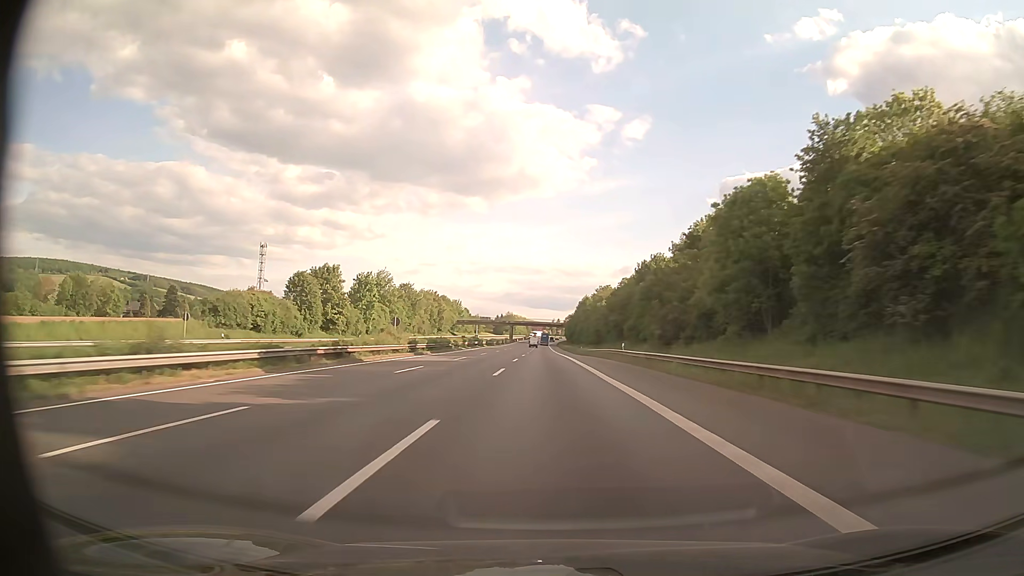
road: motorway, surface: asphalt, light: Day
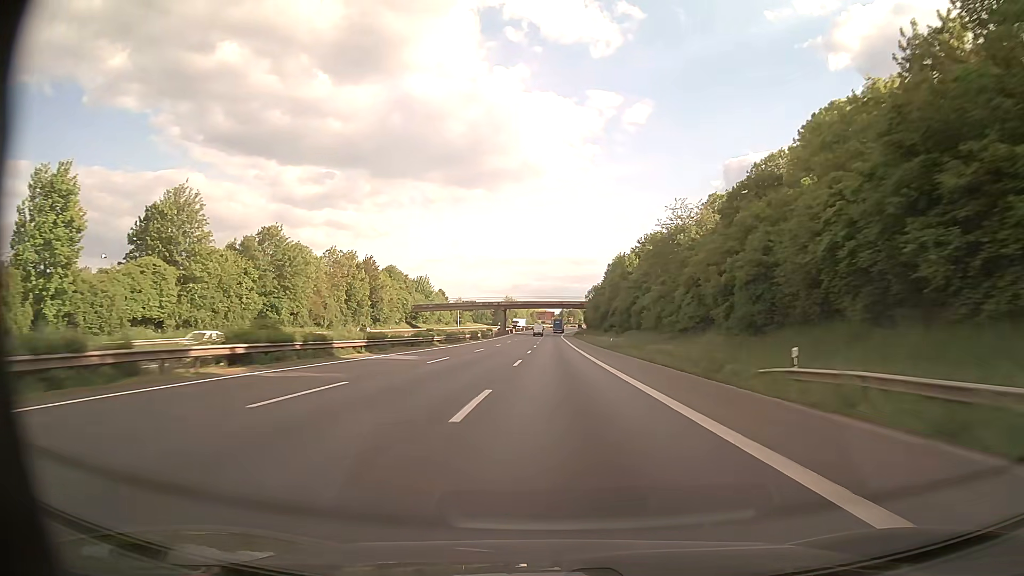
(-0.7, +85.8) m; -1°
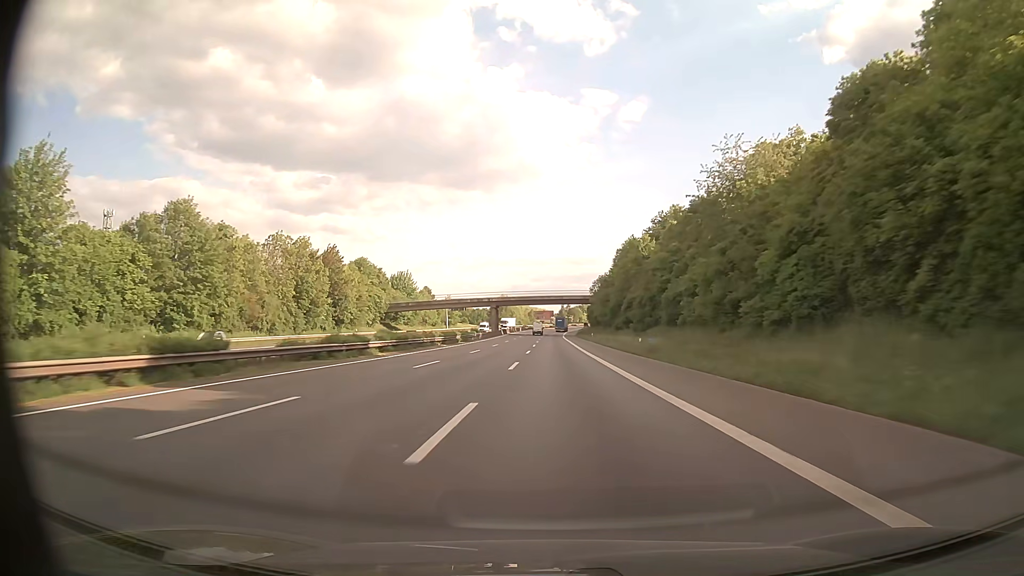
(0.0, +21.3) m; 0°
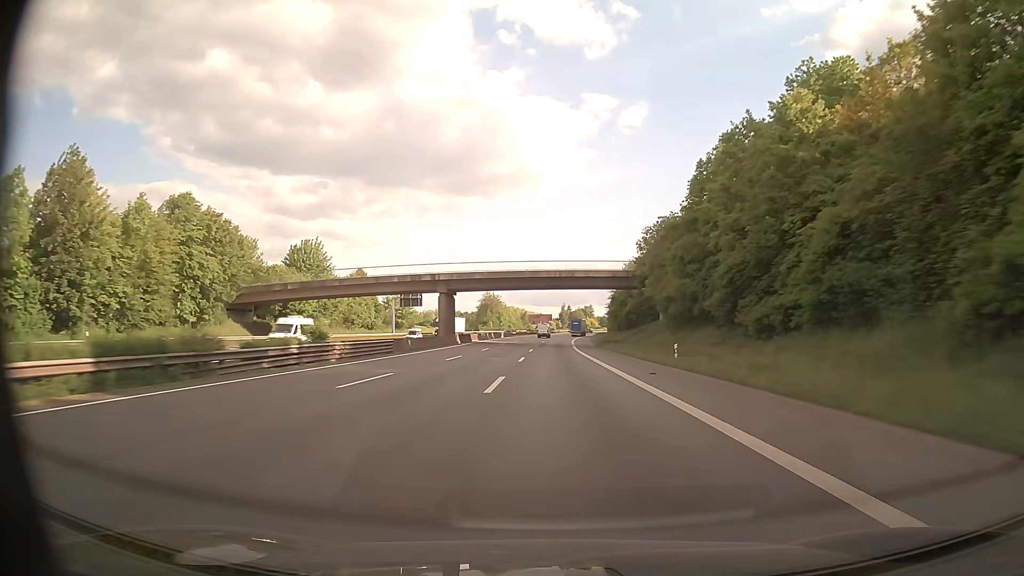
(-0.1, +63.3) m; 0°
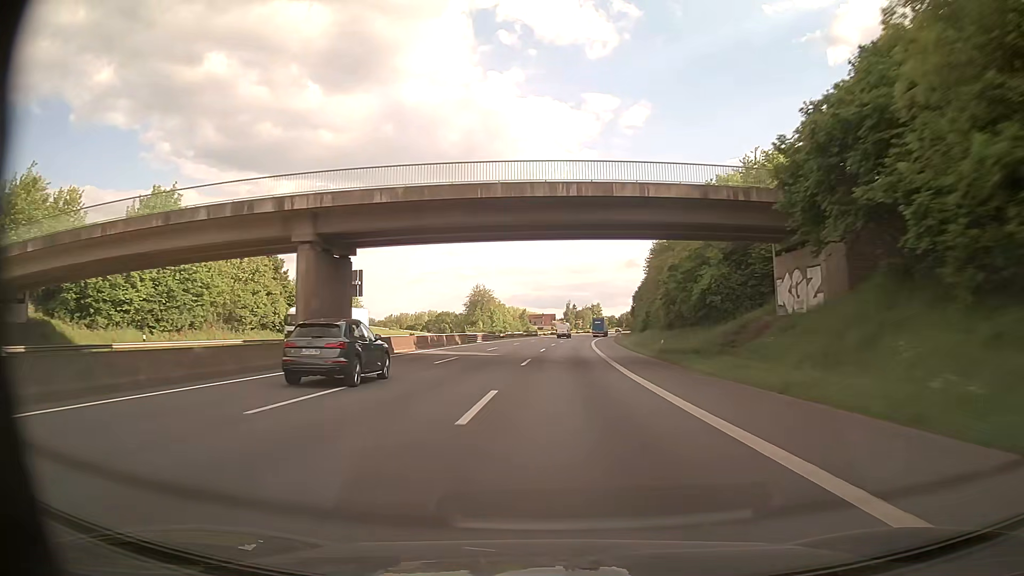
(+0.1, +41.8) m; 0°
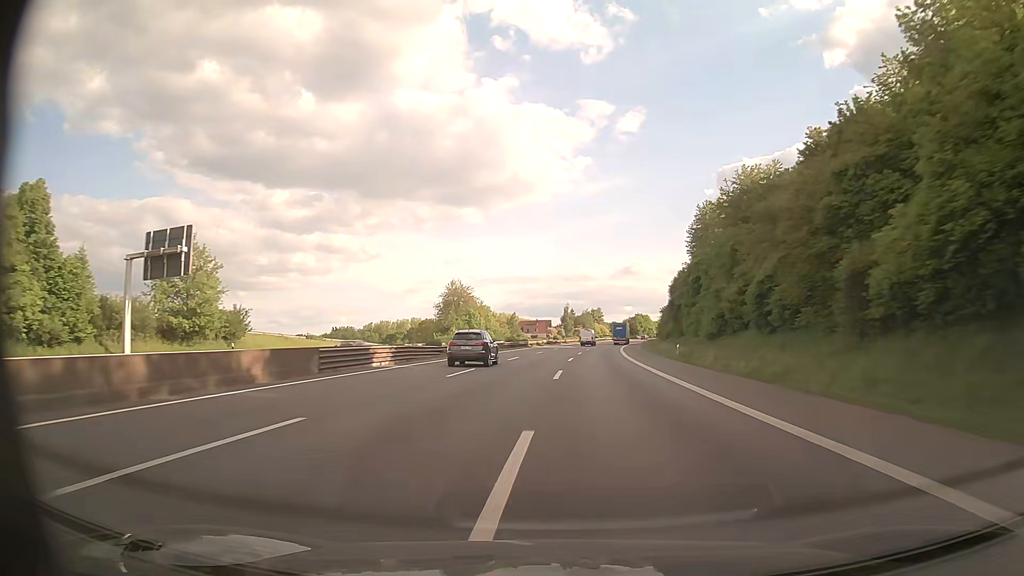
(-0.1, +41.8) m; -1°
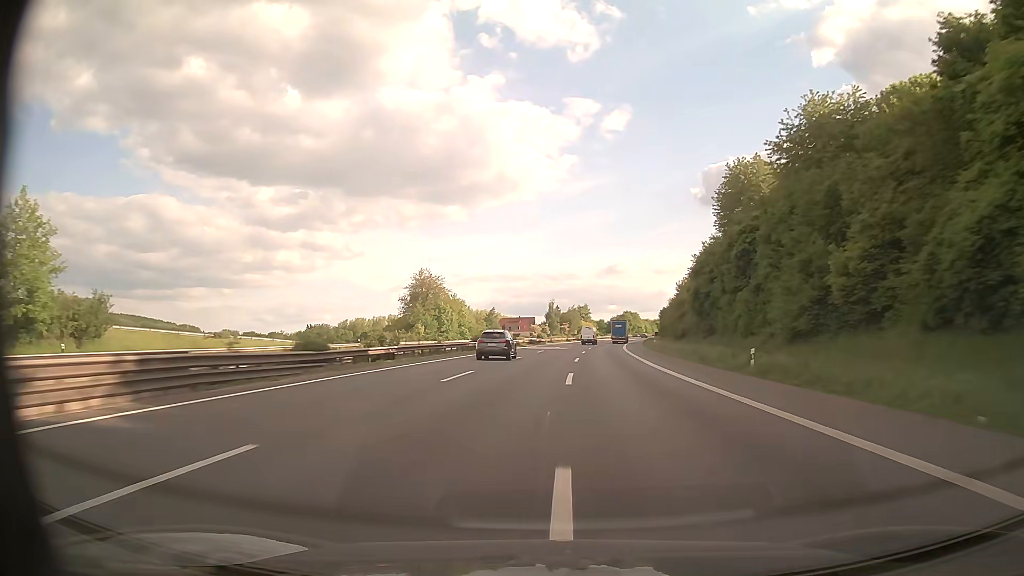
(+0.5, +20.9) m; +2°
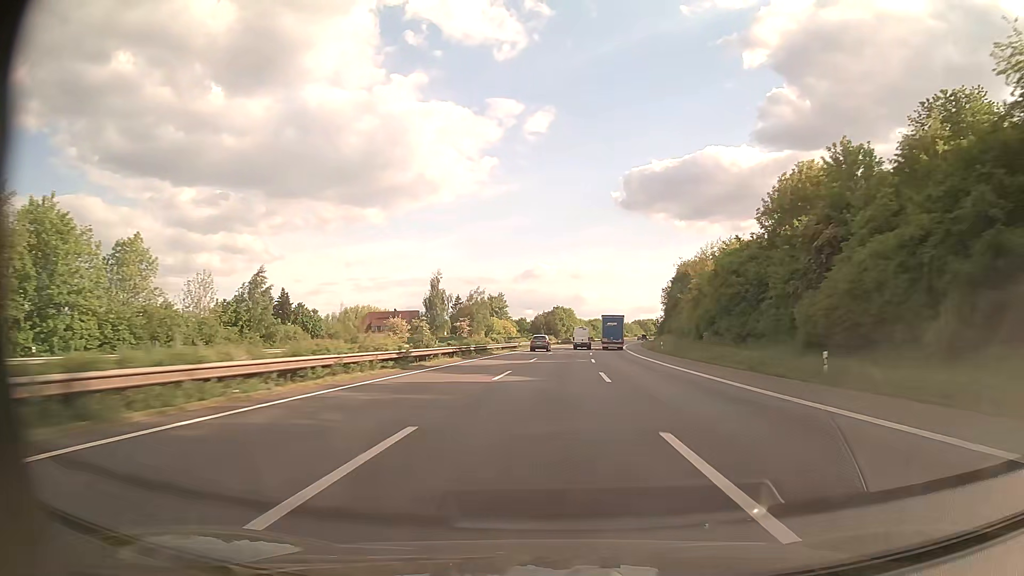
(+6.8, +105.2) m; +7°
(0, +10) (0, +20) (0, +30) (+1, +40) (+1, +50) (+1, +60) (+2, +70) (+2, +80) (+3, +90) (+4, +100) m
